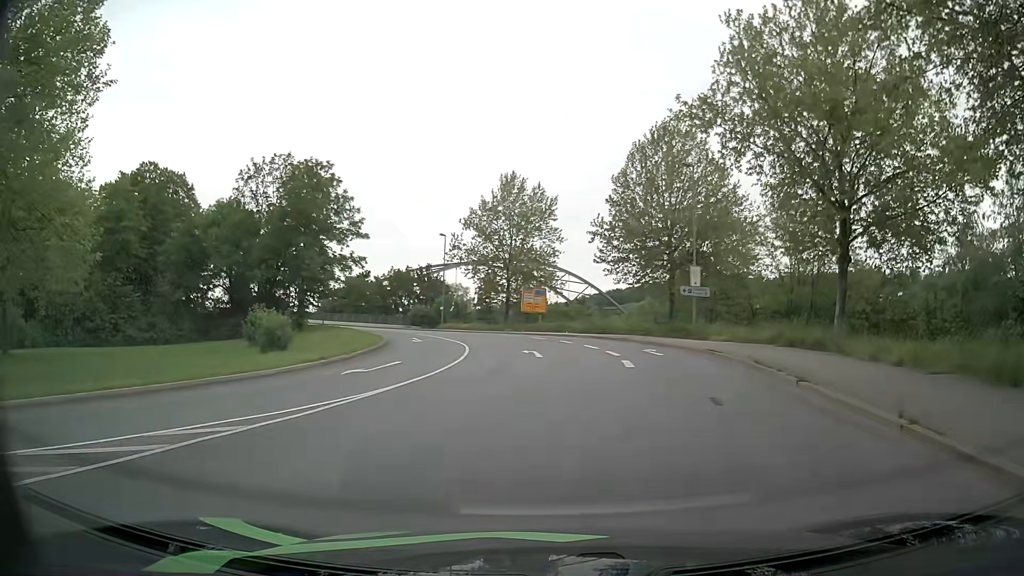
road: primary_link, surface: asphalt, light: Day
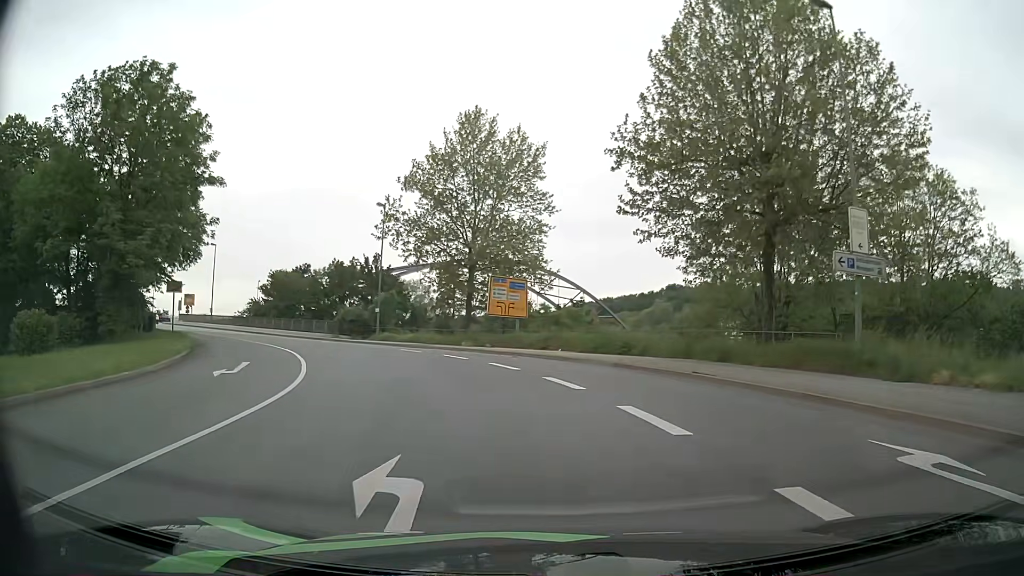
(+0.5, +22.9) m; +2°
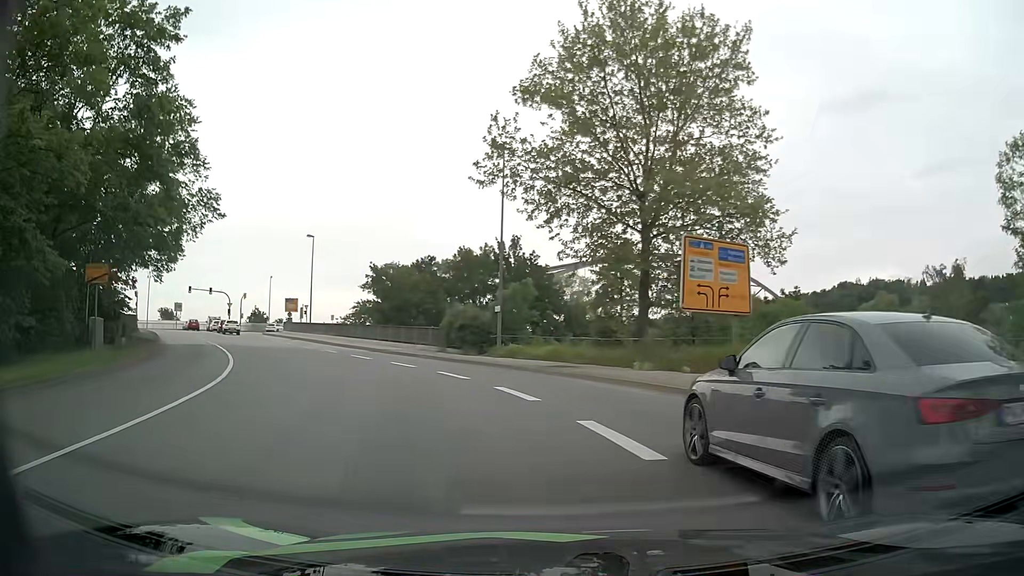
(-1.9, +18.5) m; -15°
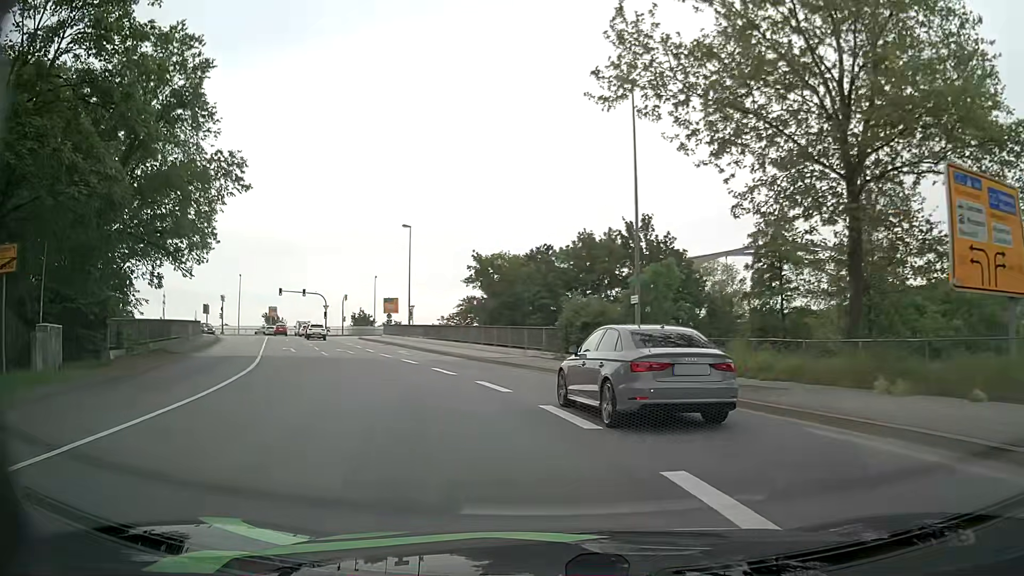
(-0.7, +9.1) m; -9°
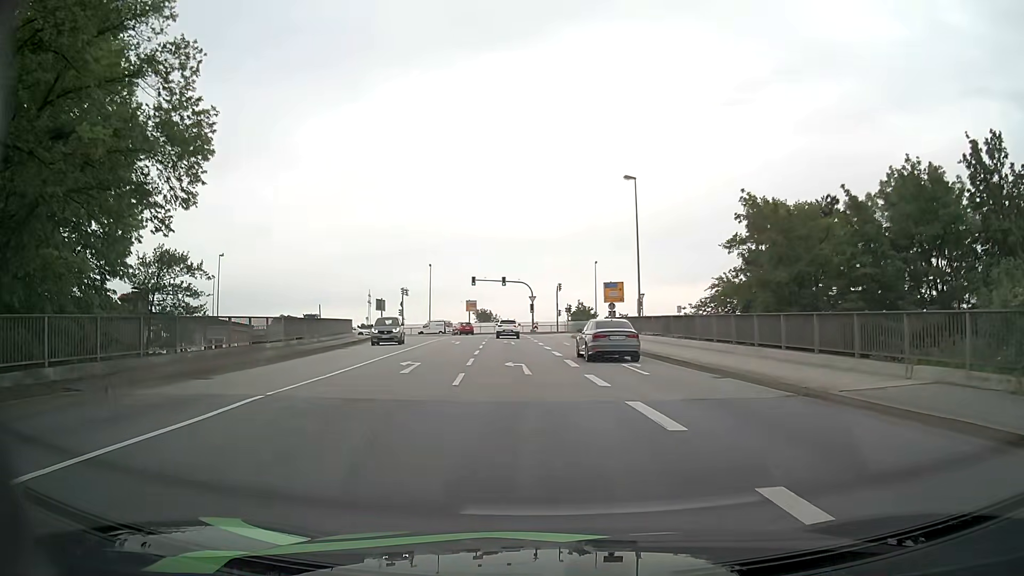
(-3.6, +17.8) m; -21°
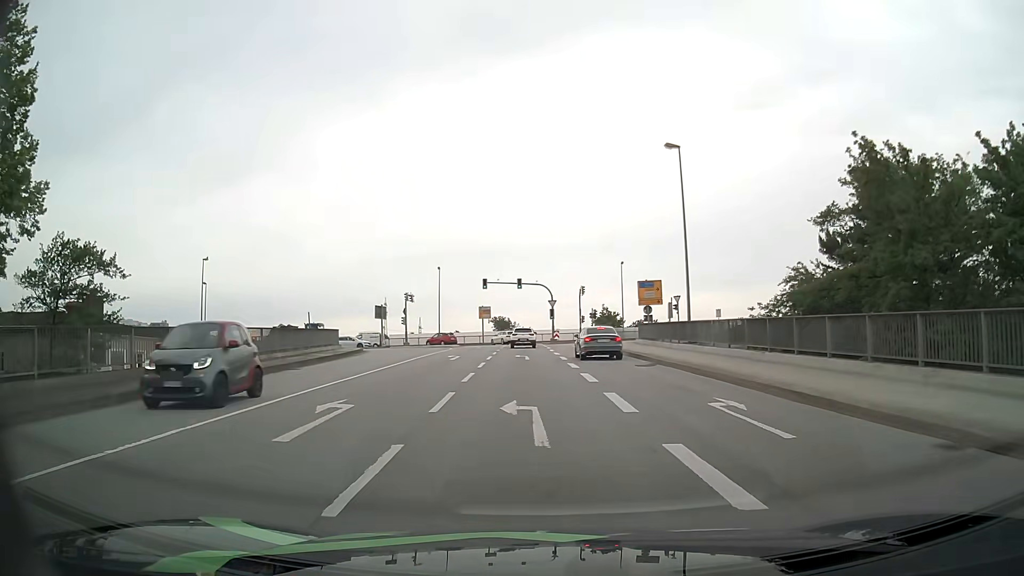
(0.0, +9.3) m; -1°
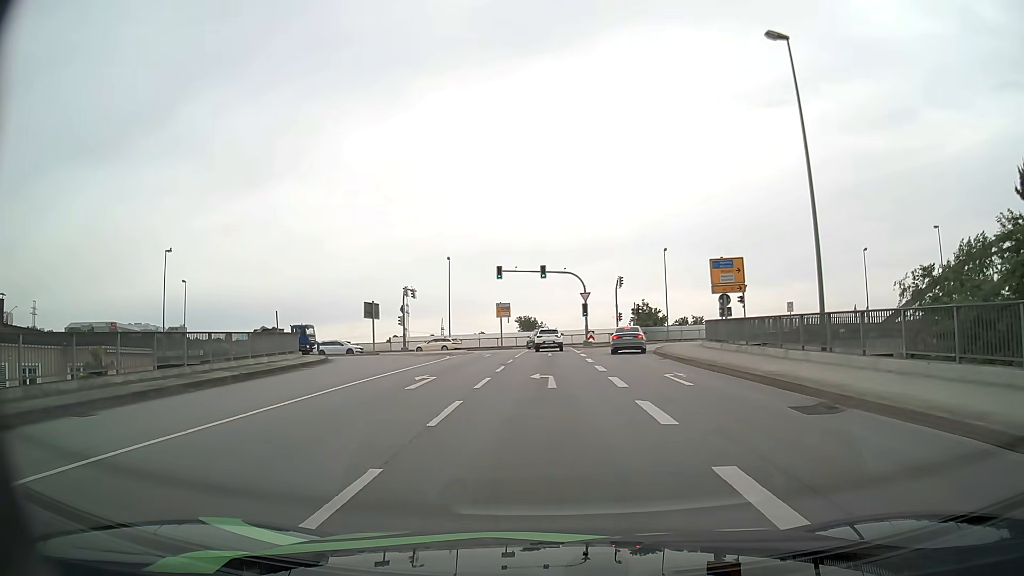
(-0.3, +13.7) m; -3°
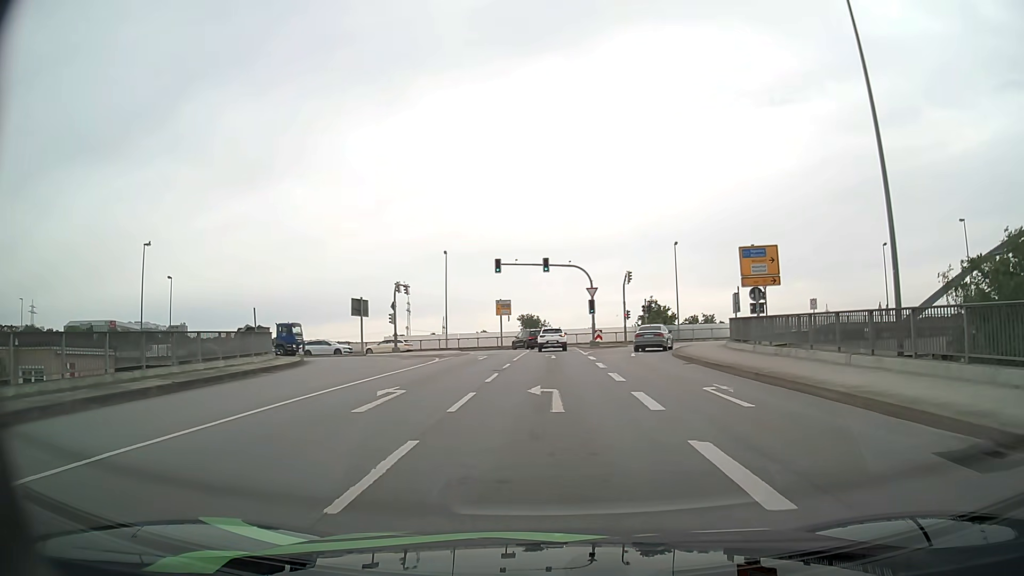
(0.0, +4.5) m; 0°
(0, +10) (0, +20) (0, +30) (0, +40) (0, +50) (-3, +59) (-11, +65) (-21, +67) (-31, +68) (-40, +69) m
